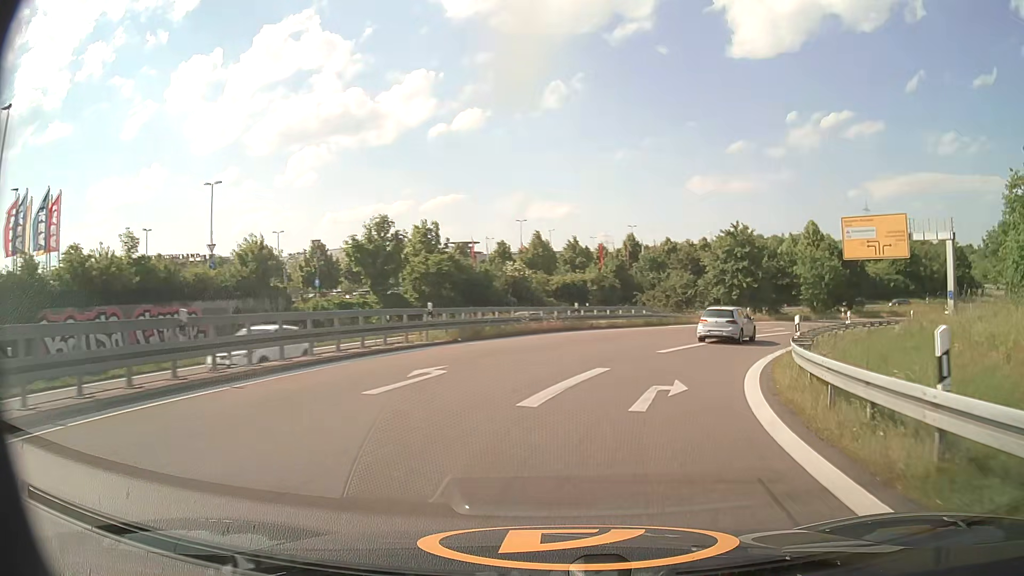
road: motorway_link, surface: asphalt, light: Day
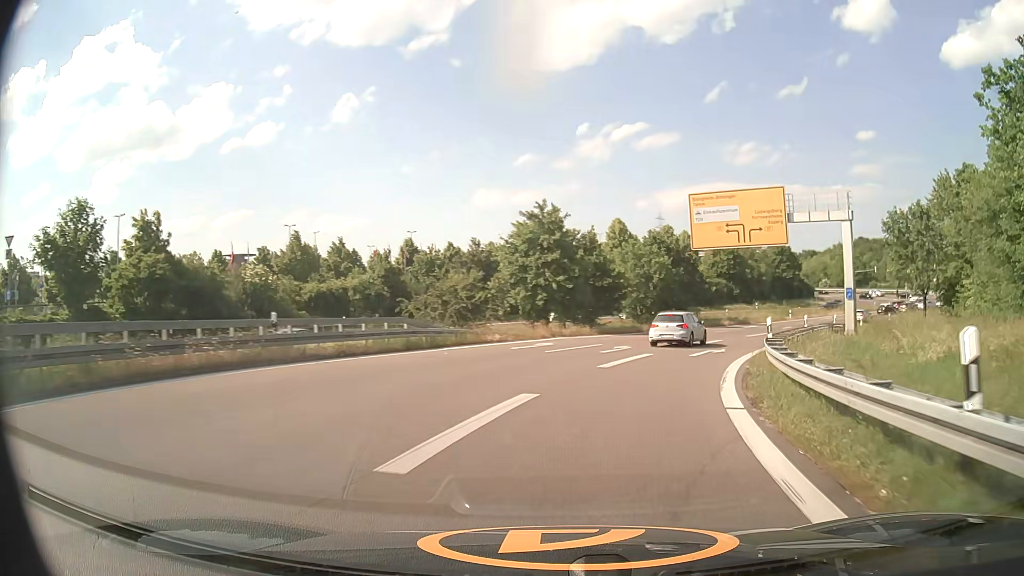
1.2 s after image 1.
(+2.5, +15.2) m; +18°
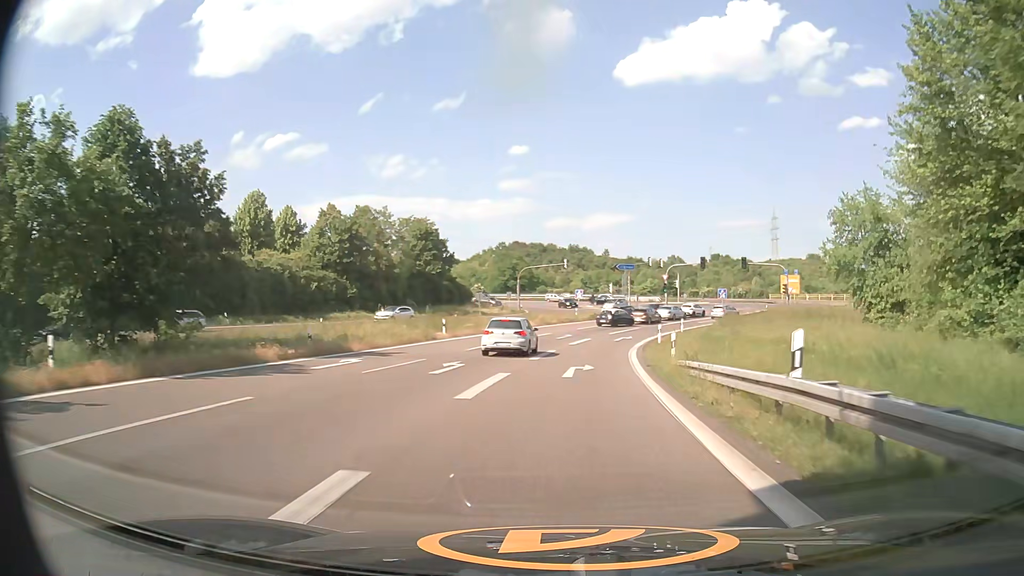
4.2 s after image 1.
(+12.6, +38.6) m; +31°
(0, +10) (+1, +20) (+2, +30) (+4, +40) (+6, +49) (+10, +59) (+16, +67) (+23, +74) (+32, +77) (+42, +76) m
